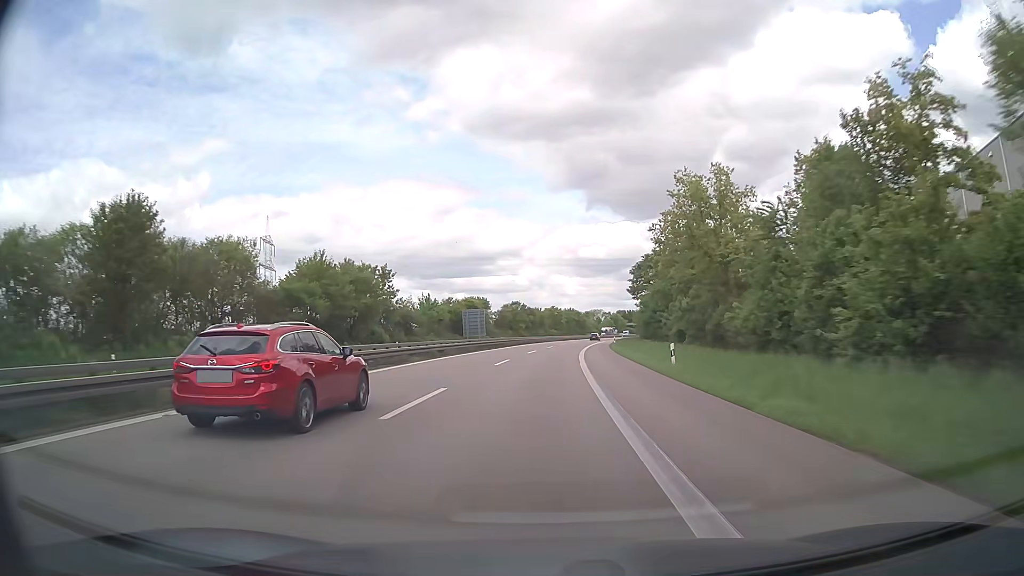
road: trunk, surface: asphalt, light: Day
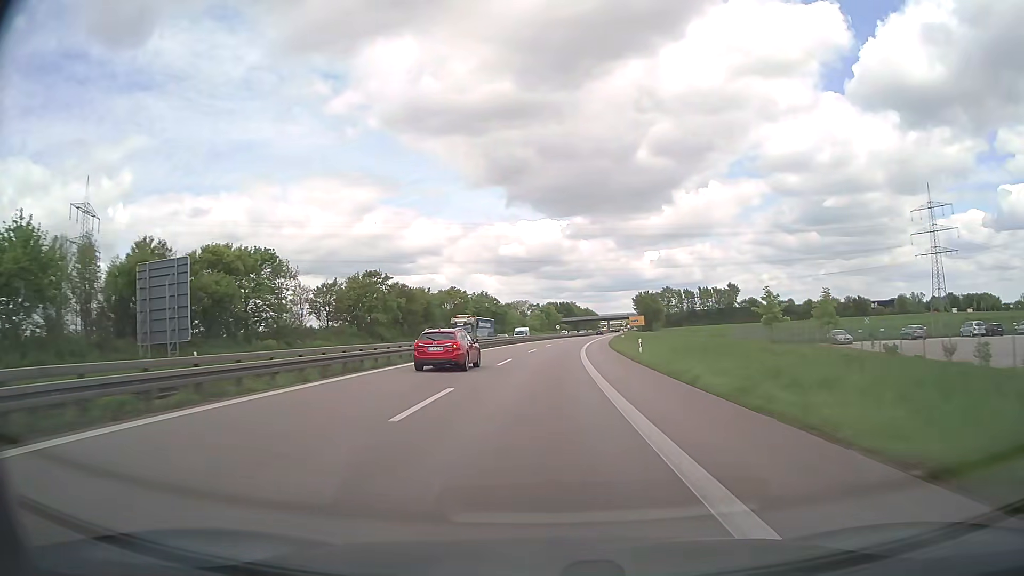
(+5.1, +89.7) m; +7°
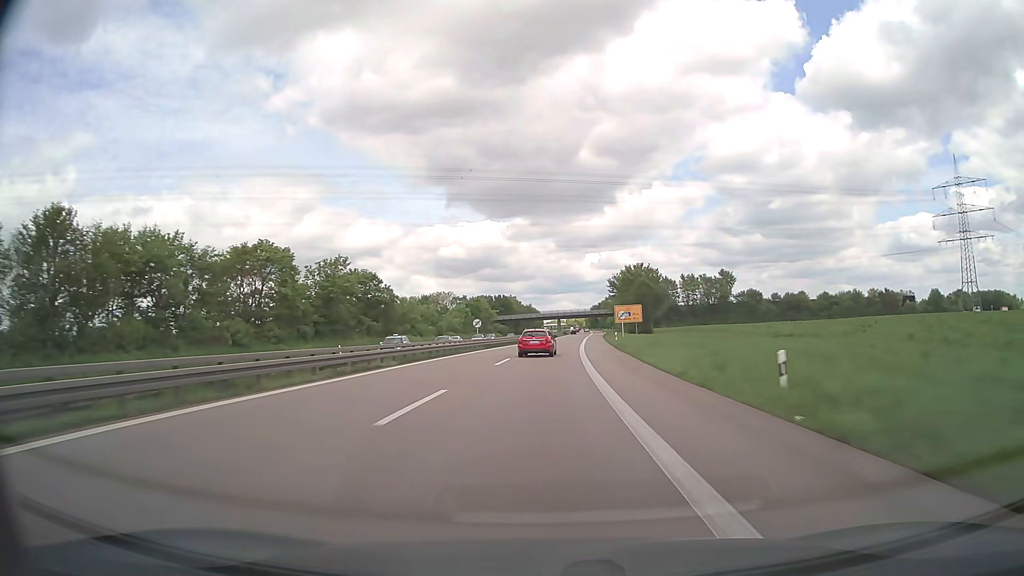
(+3.3, +72.3) m; +5°
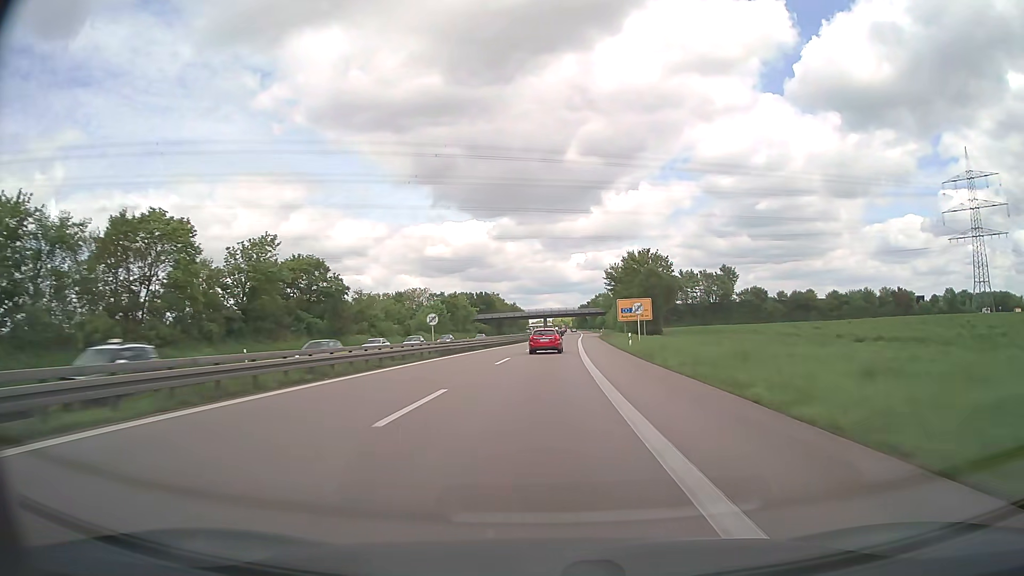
(+0.2, +18.2) m; +1°
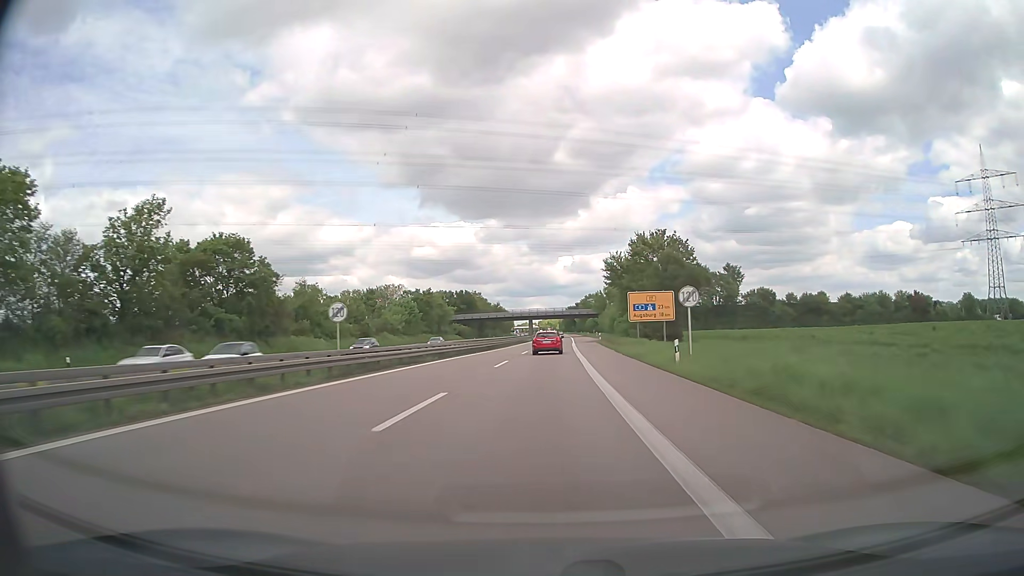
(+0.2, +18.2) m; +1°
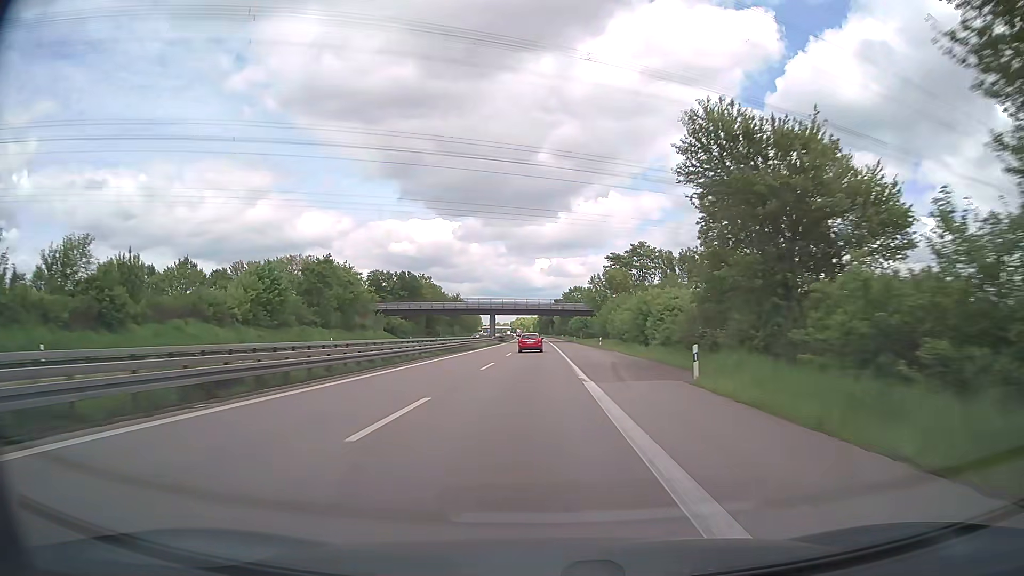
(+1.3, +54.7) m; +2°
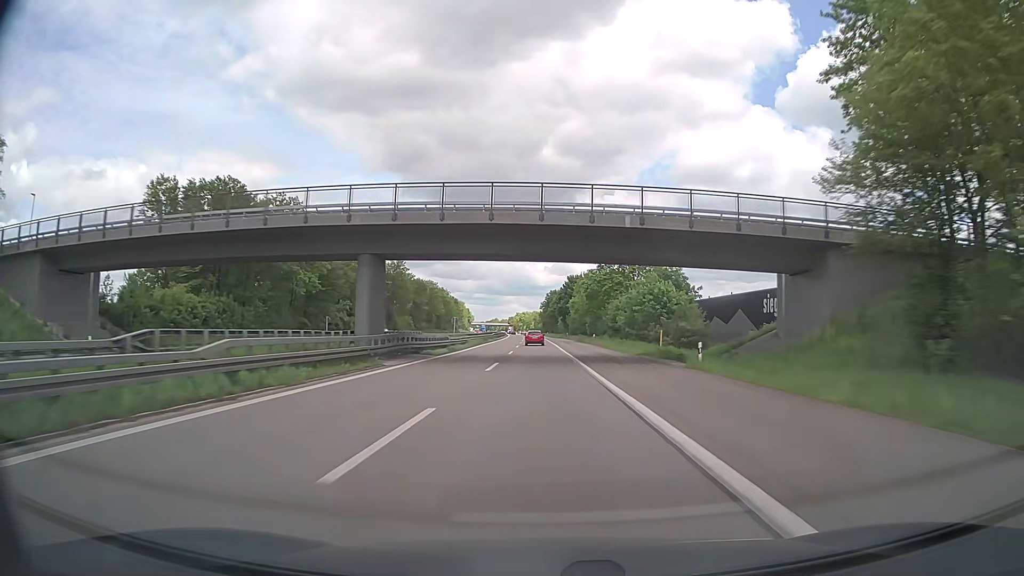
(-0.3, +92.7) m; 0°
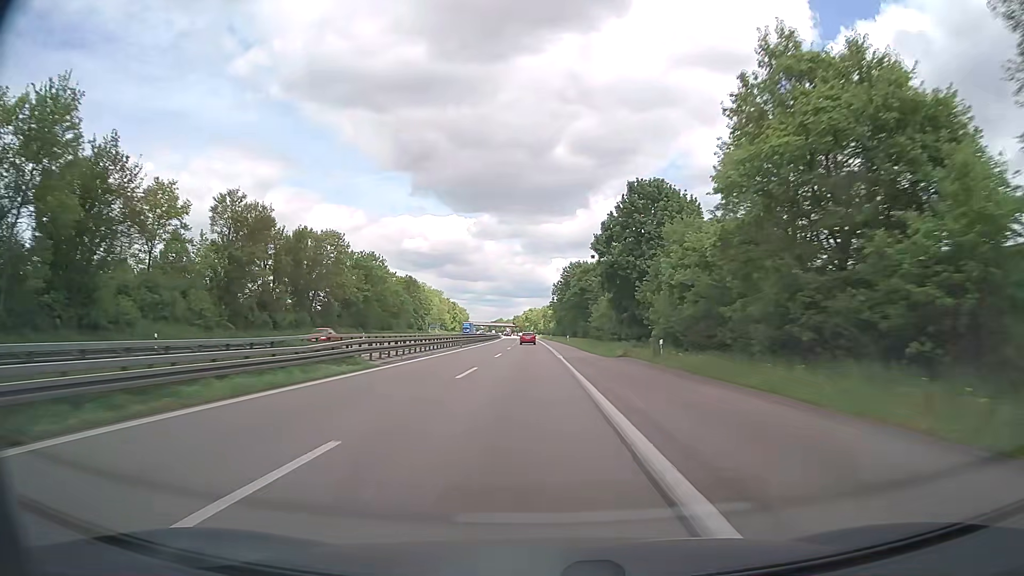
(-0.5, +94.0) m; -1°
(0, +10) (0, +20) (0, +30) (0, +40) (0, +50) (-1, +60) (-1, +70) (-1, +80) (-1, +90) (-2, +100) m
